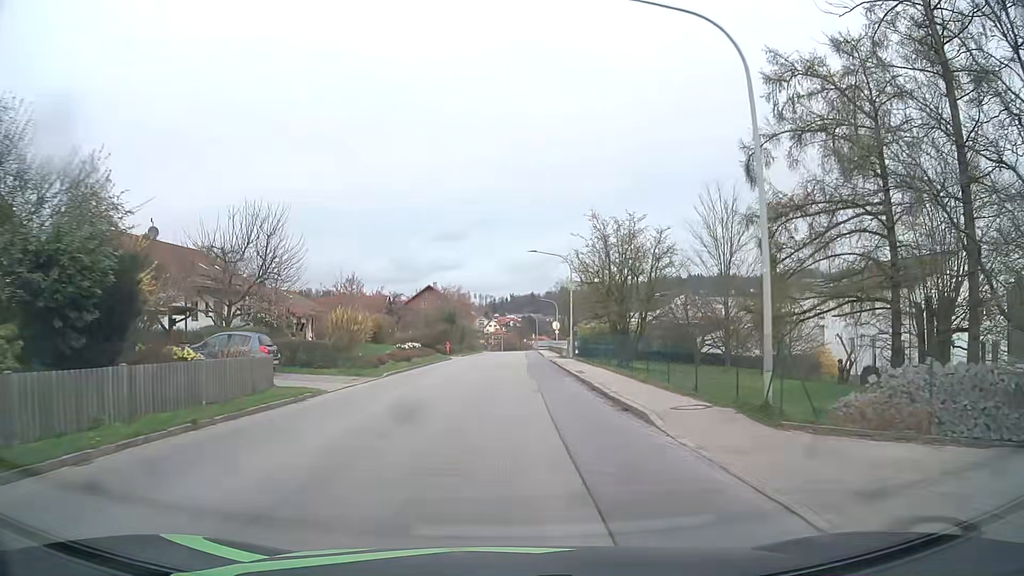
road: tertiary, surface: asphalt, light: Day
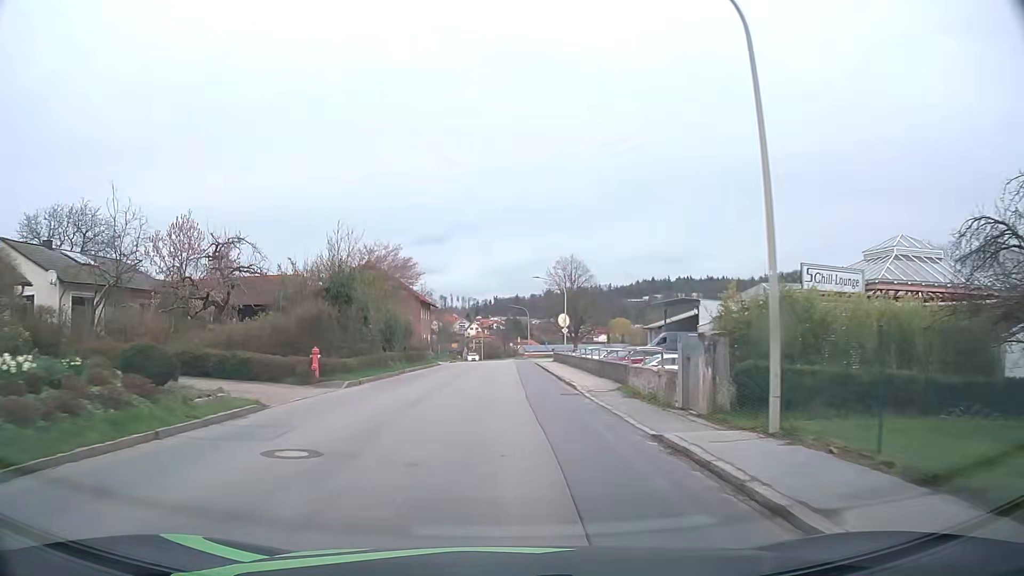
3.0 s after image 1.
(+0.5, +36.7) m; +1°
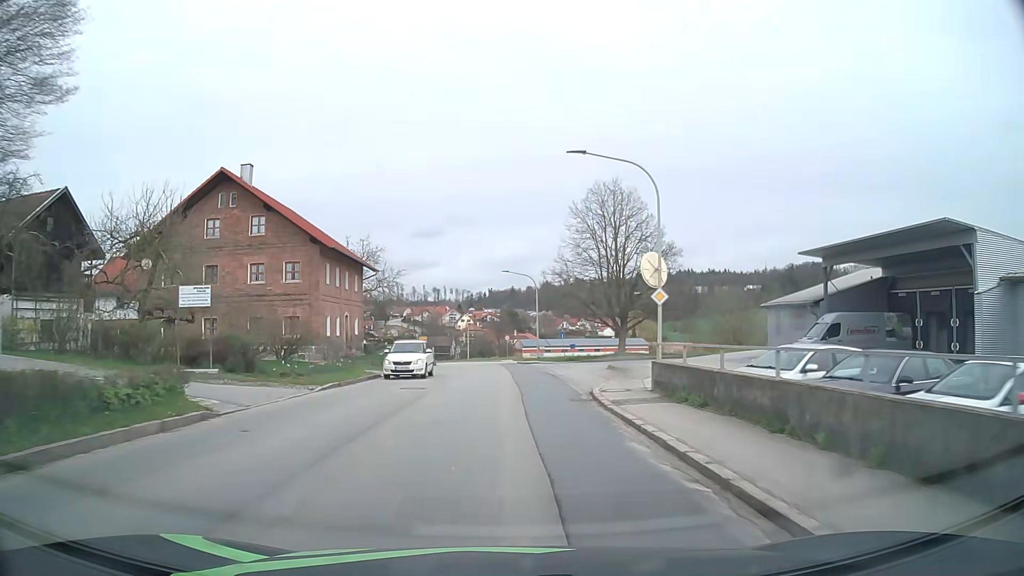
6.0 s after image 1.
(+0.3, +38.3) m; 0°
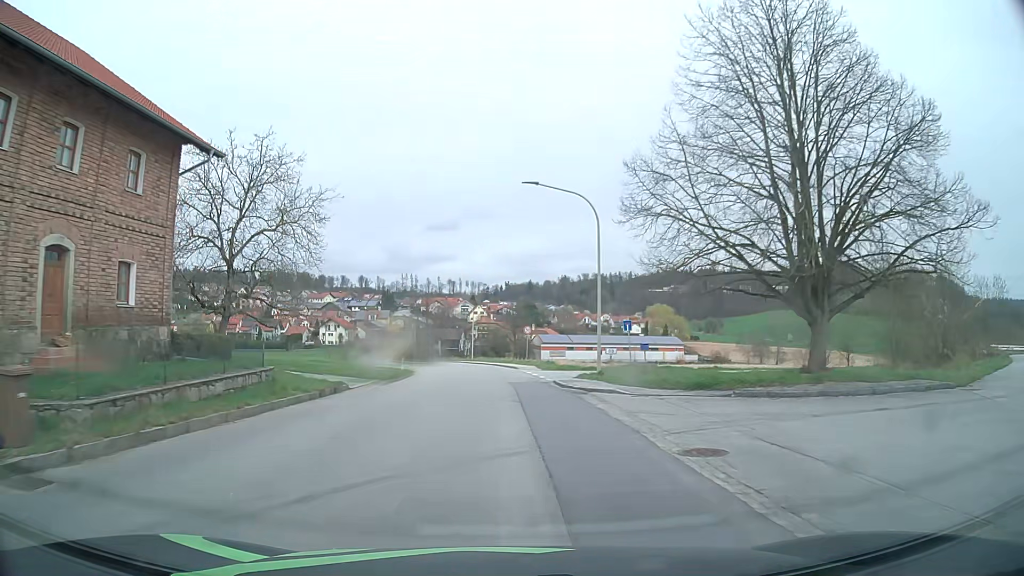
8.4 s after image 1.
(-0.2, +30.0) m; -1°
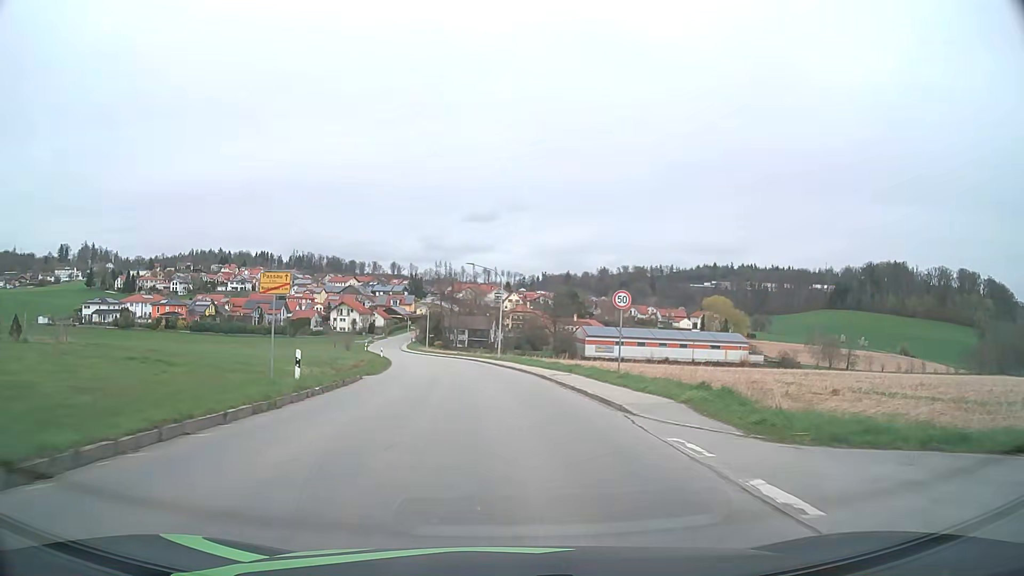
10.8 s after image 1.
(-0.9, +31.0) m; -3°
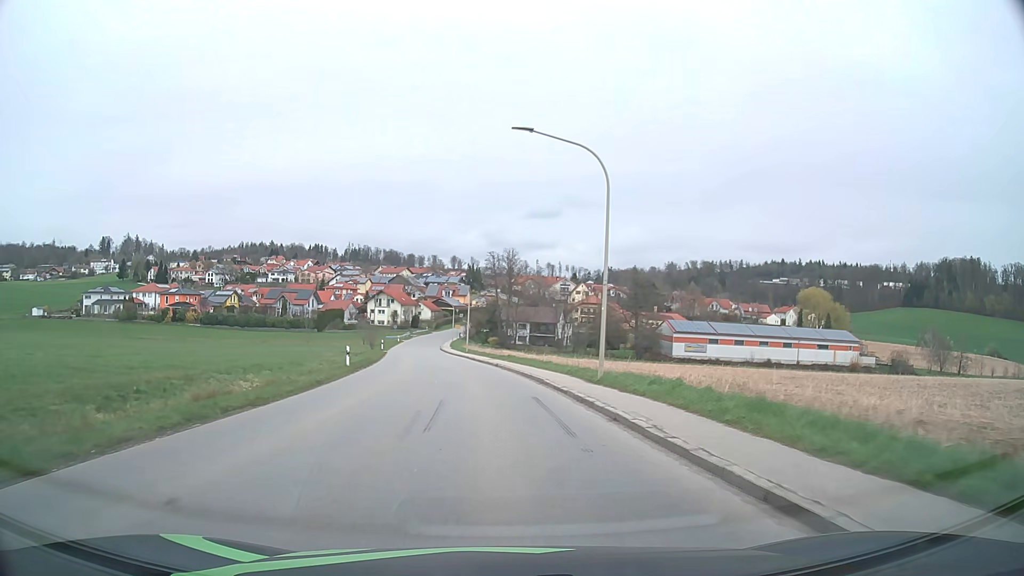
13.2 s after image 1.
(-1.2, +32.4) m; -5°
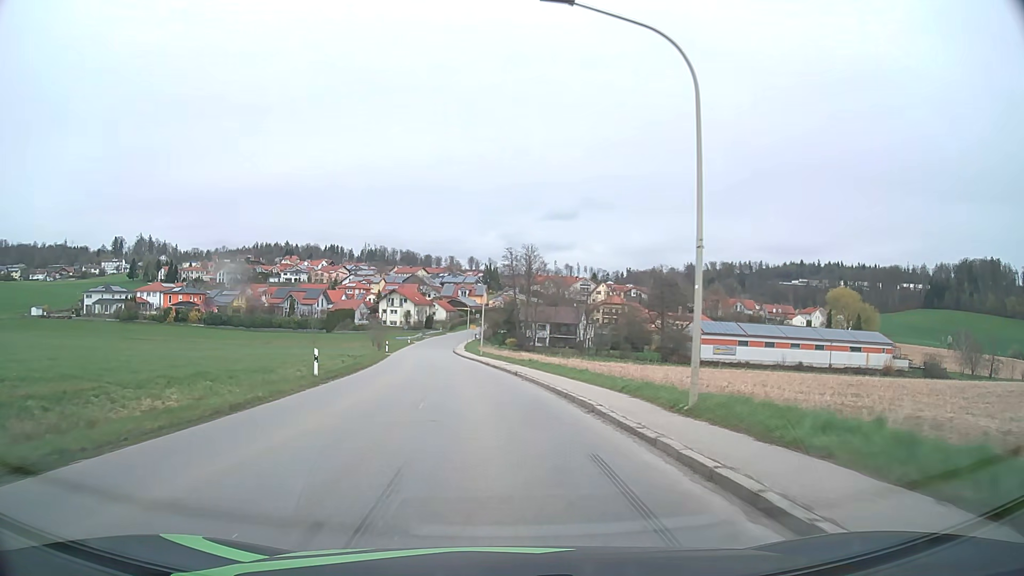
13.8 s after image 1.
(-0.1, +8.1) m; -2°
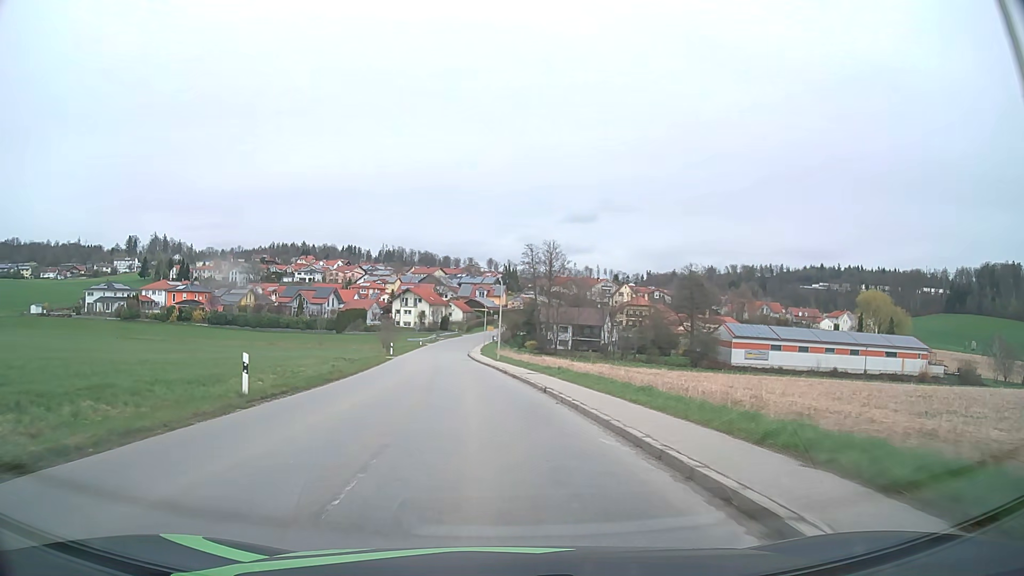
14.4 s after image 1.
(-0.1, +8.2) m; -1°
